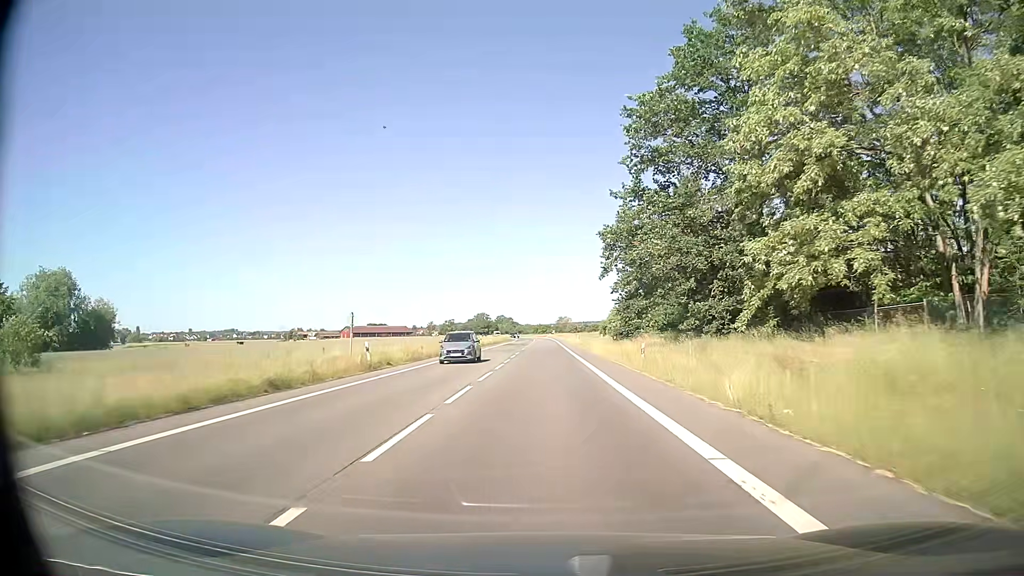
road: secondary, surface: asphalt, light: Day
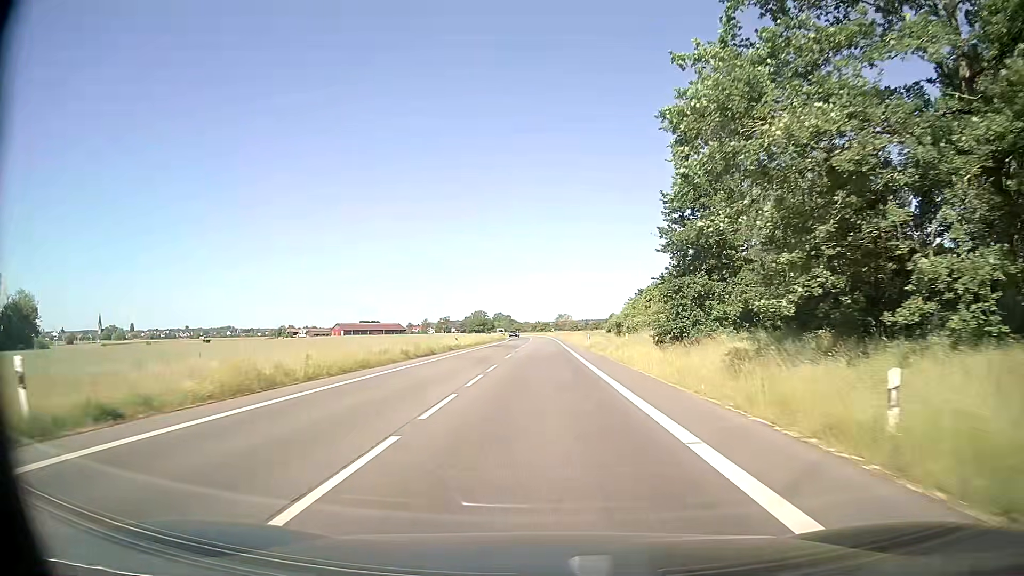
(0.0, +20.8) m; 0°
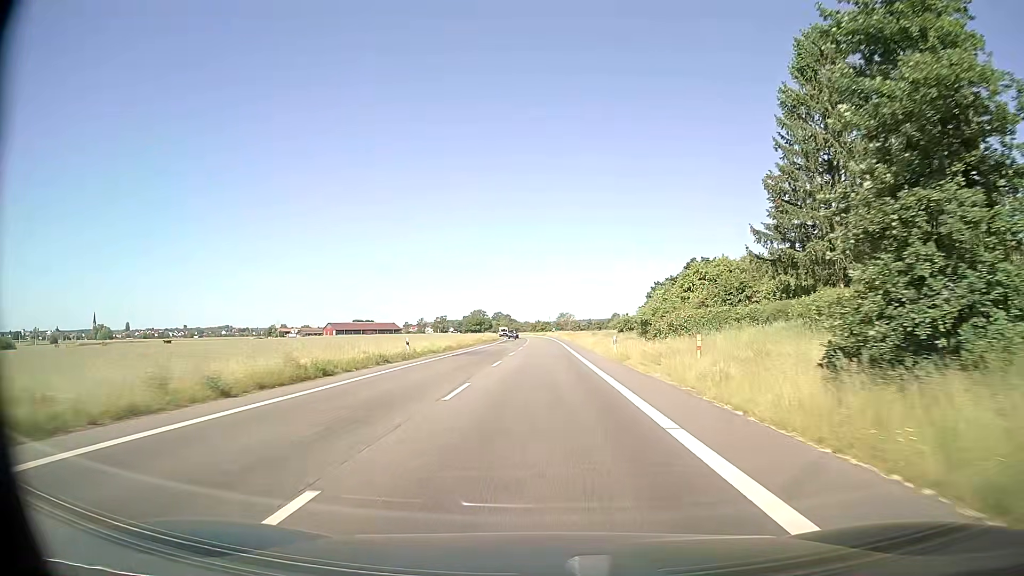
(-0.1, +21.1) m; 0°
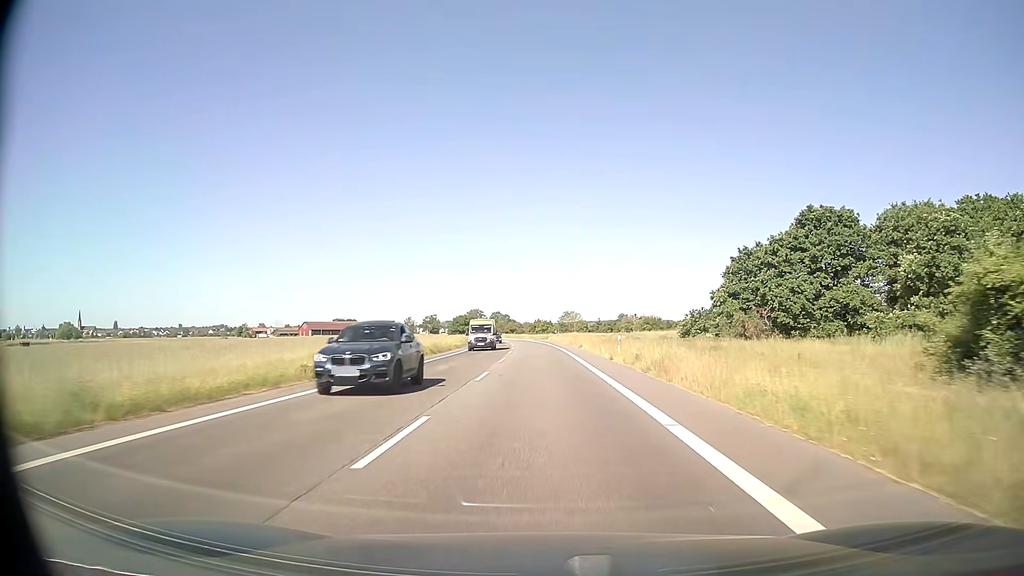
(-0.1, +53.9) m; 0°
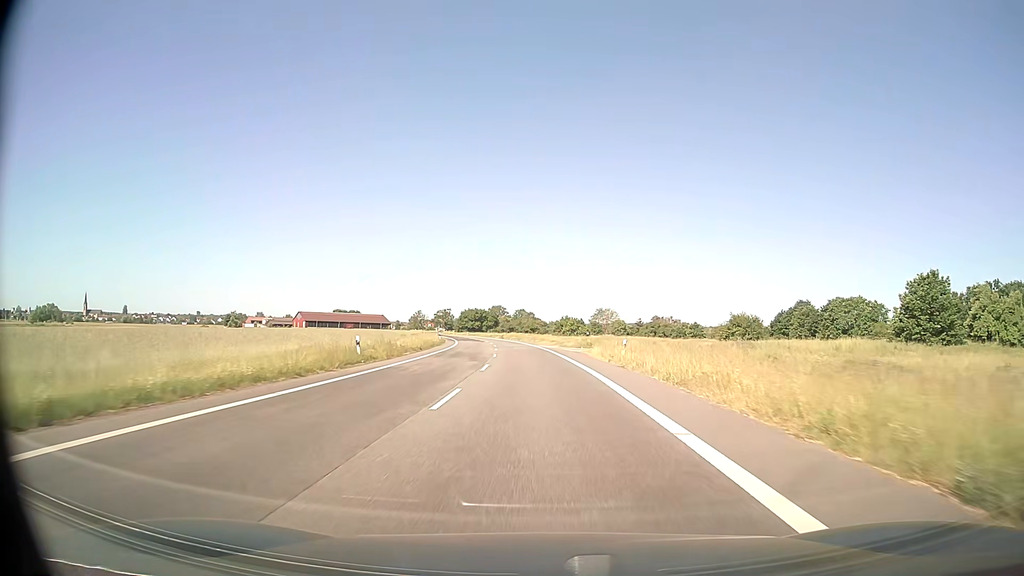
(-0.8, +55.1) m; -2°
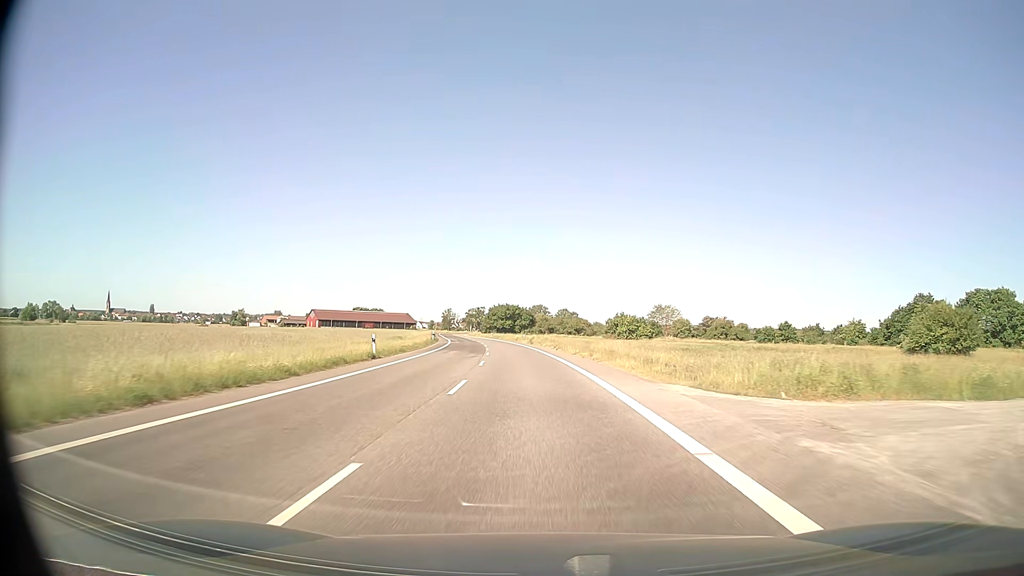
(-1.2, +44.7) m; -3°
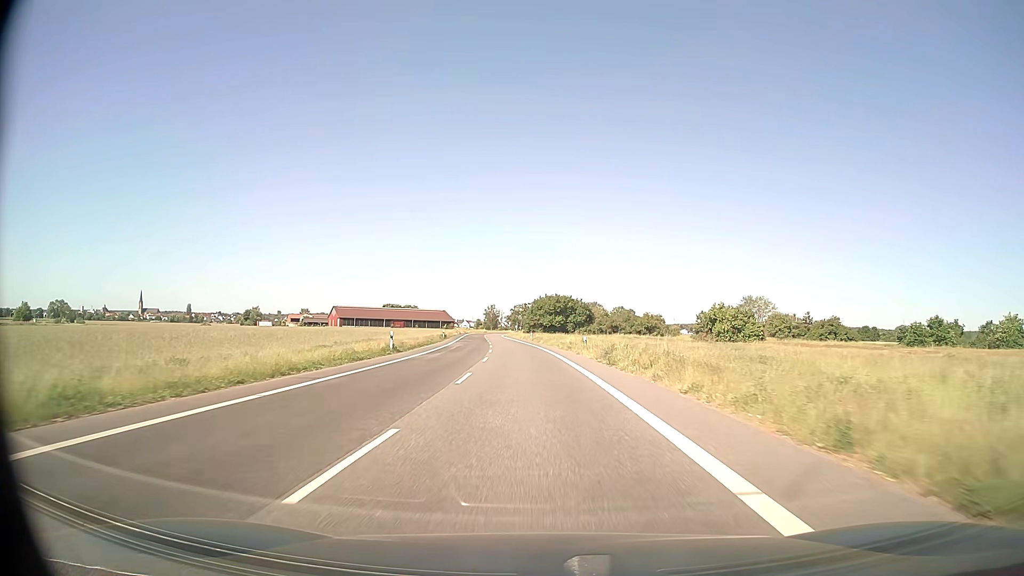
(-1.8, +45.3) m; -4°
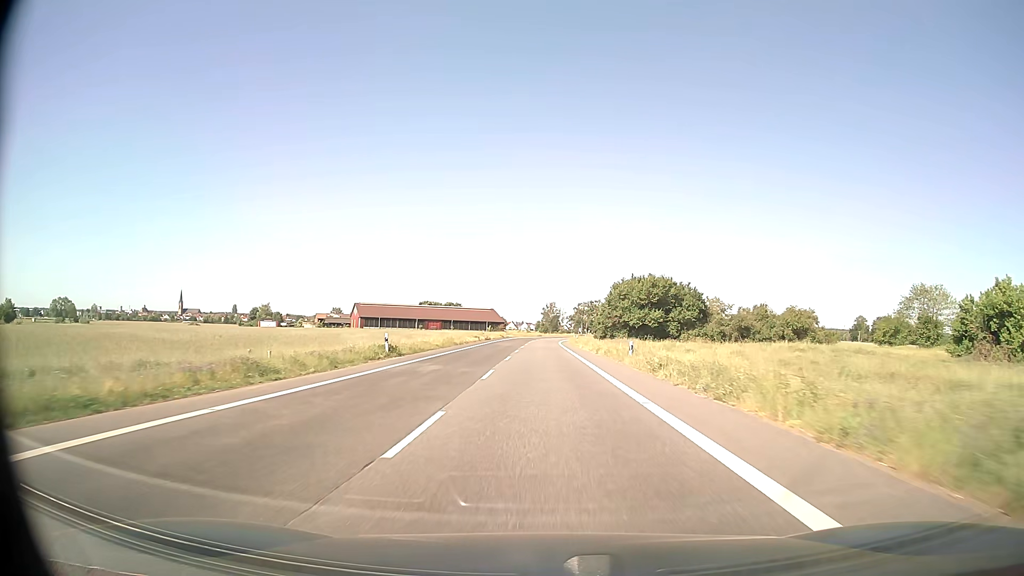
(-2.8, +57.5) m; -5°
(0, +10) (0, +20) (0, +30) (0, +40) (0, +50) (0, +60) (0, +70) (0, +80) (0, +90) (+1, +100) m
